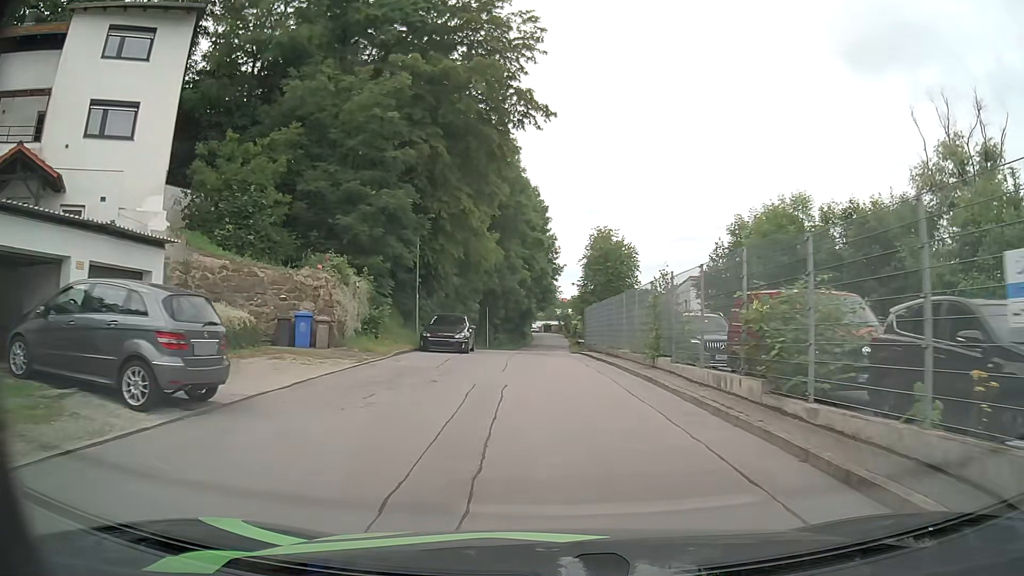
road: residential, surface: asphalt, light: Day
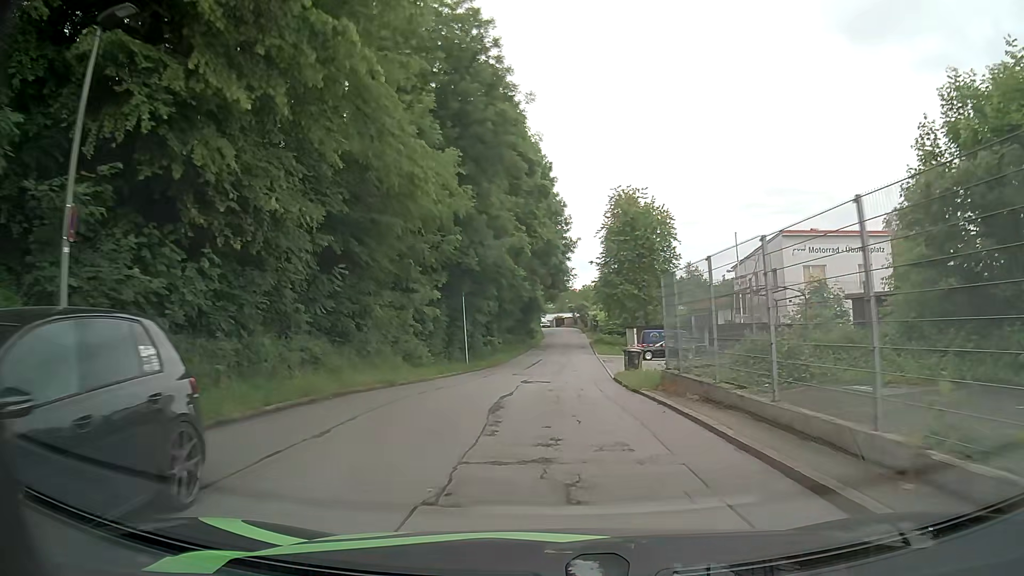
(0.0, +22.5) m; 0°
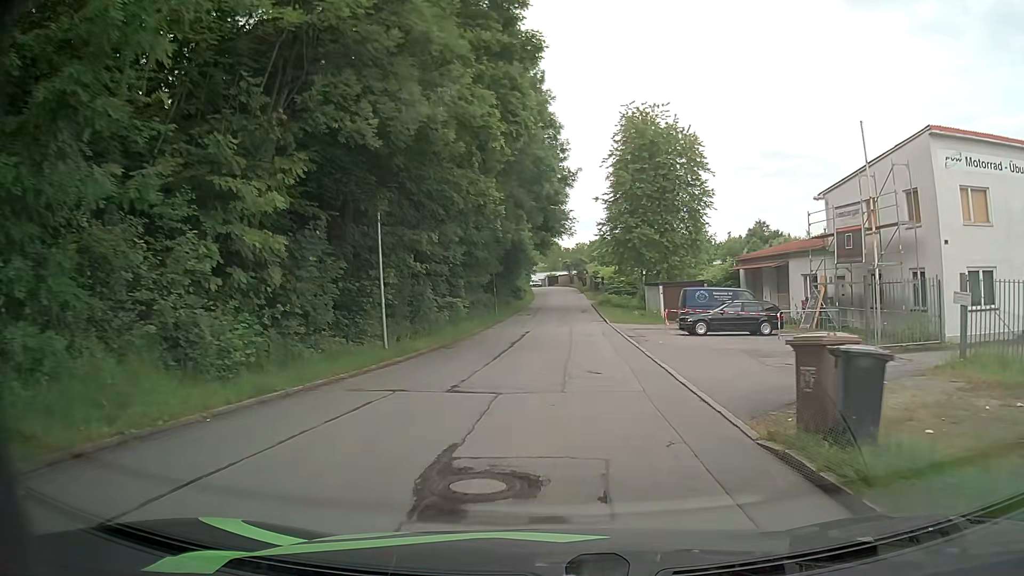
(0.0, +16.9) m; +1°
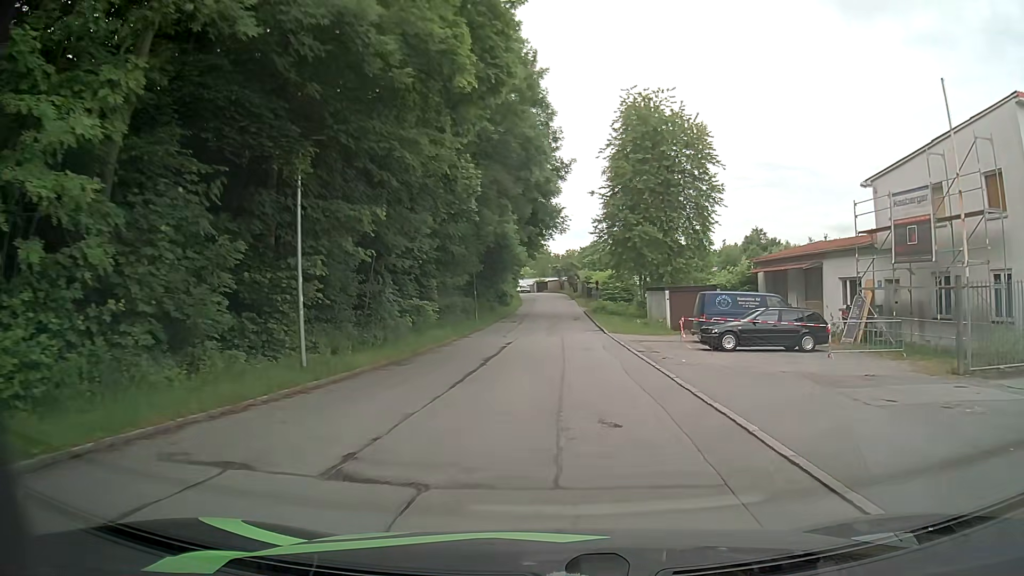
(0.0, +5.8) m; +1°
(0, +10) (0, +20) (+1, +30) (+1, +40) (+1, +50) (+1, +60) (+1, +70) (+1, +80) (+1, +90) (-1, +100) m
